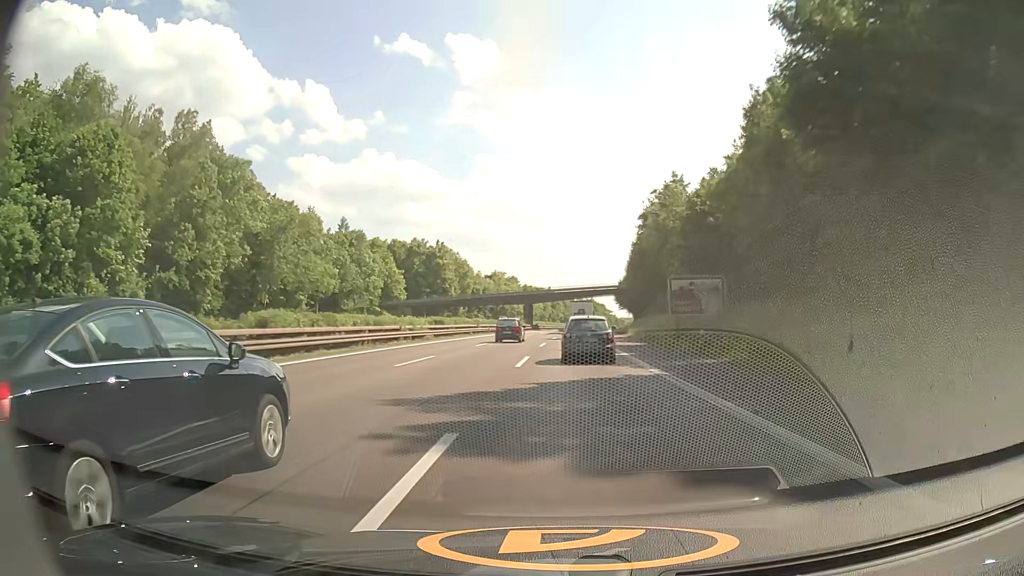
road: motorway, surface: asphalt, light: Day
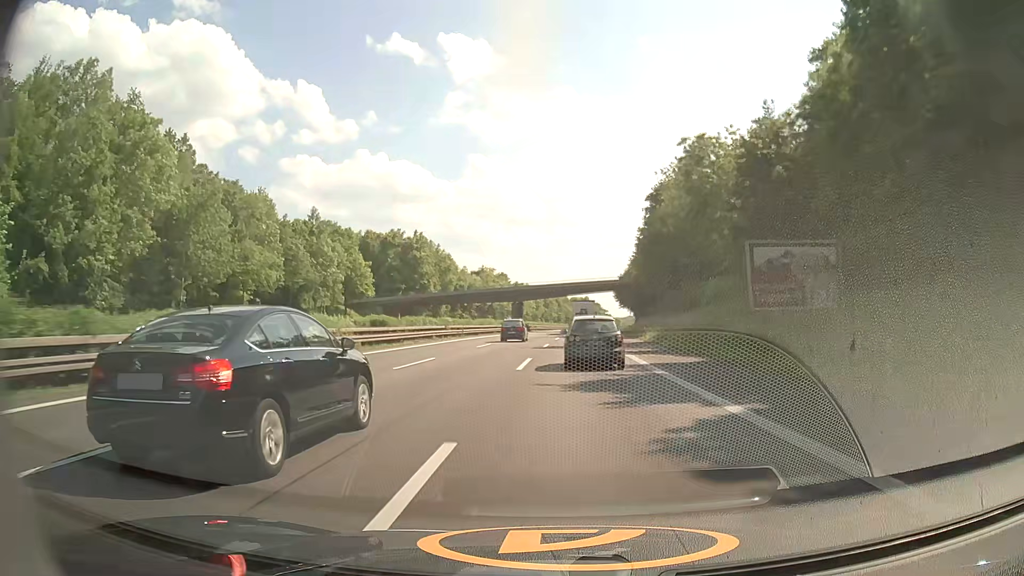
(+0.1, +18.4) m; +1°
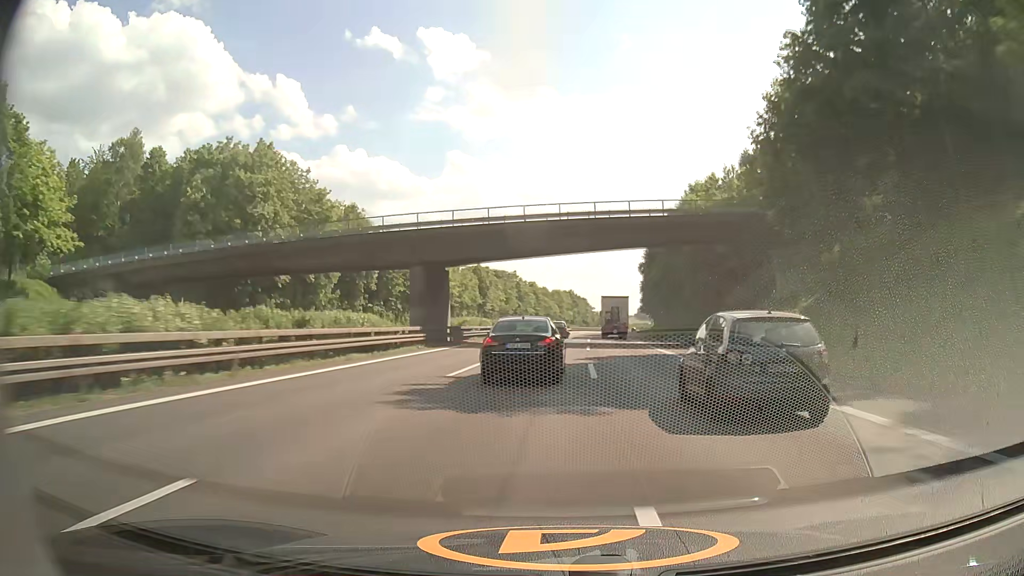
(+0.5, +74.1) m; +1°
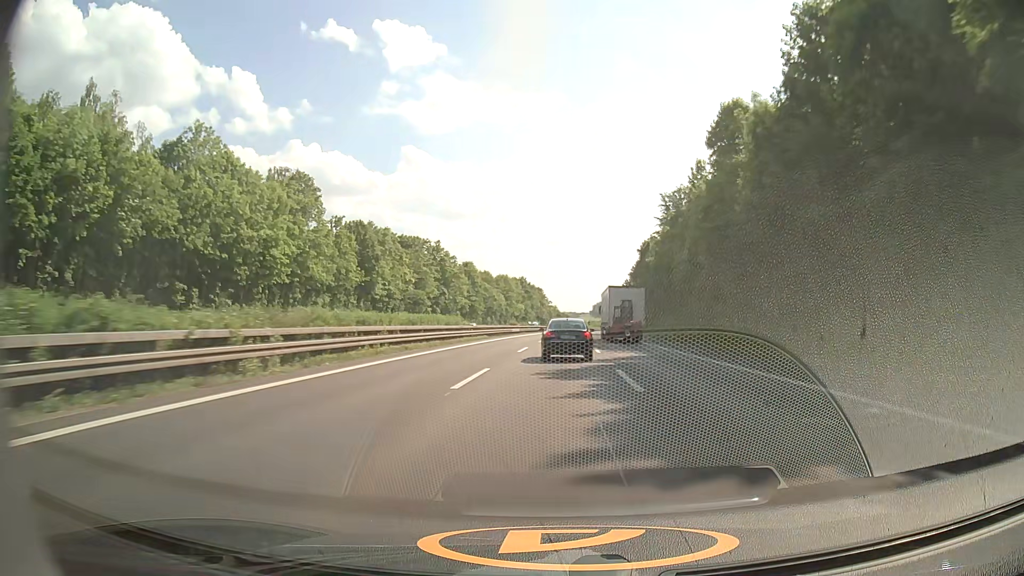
(+2.8, +75.7) m; +4°
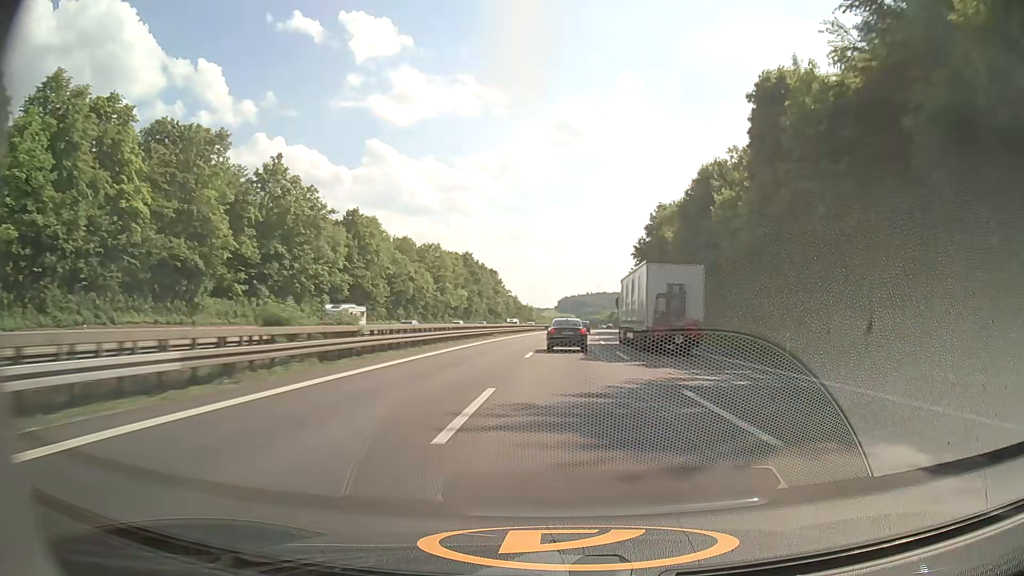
(+1.6, +77.9) m; +3°
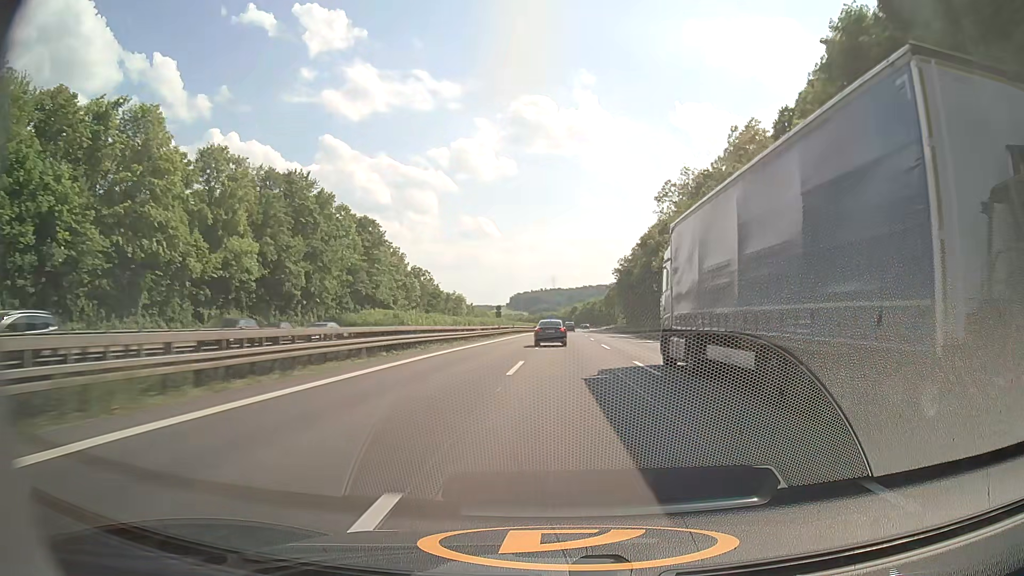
(+3.7, +97.5) m; +4°
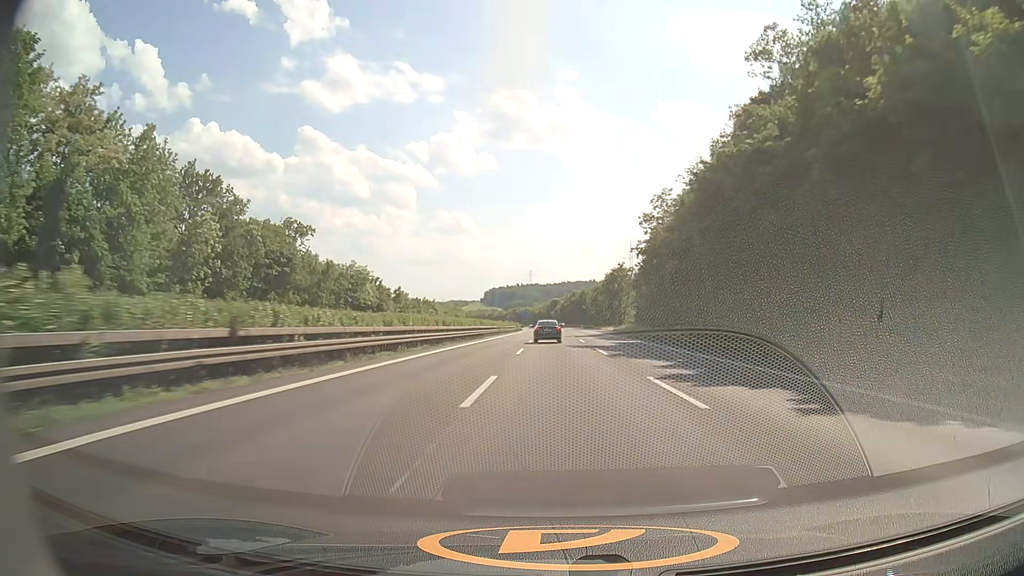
(+1.2, +77.8) m; +2°
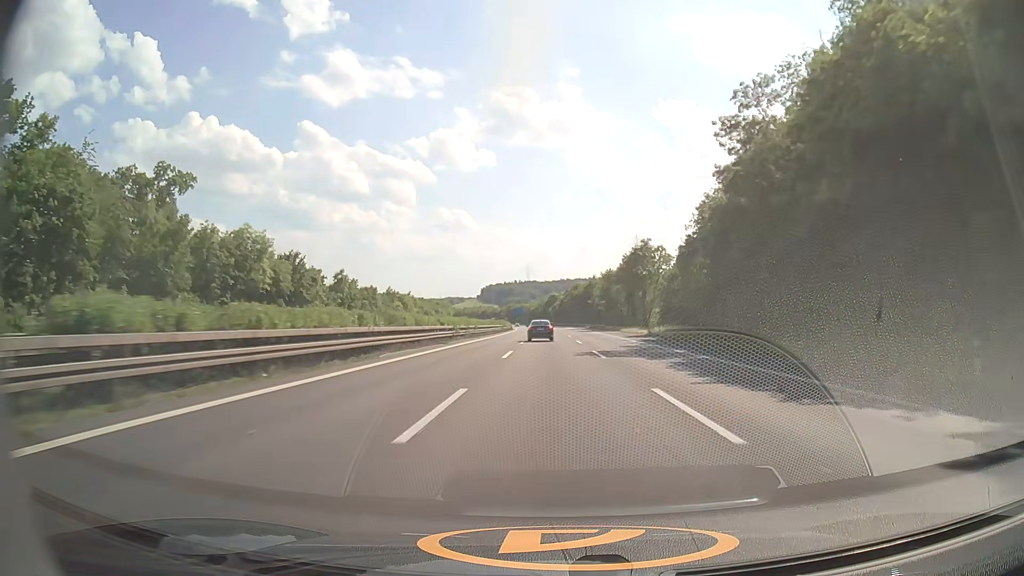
(+0.1, +38.9) m; 0°
(0, +10) (0, +20) (0, +30) (0, +40) (0, +50) (0, +60) (0, +70) (0, +80) (-1, +90) (-1, +100) m
